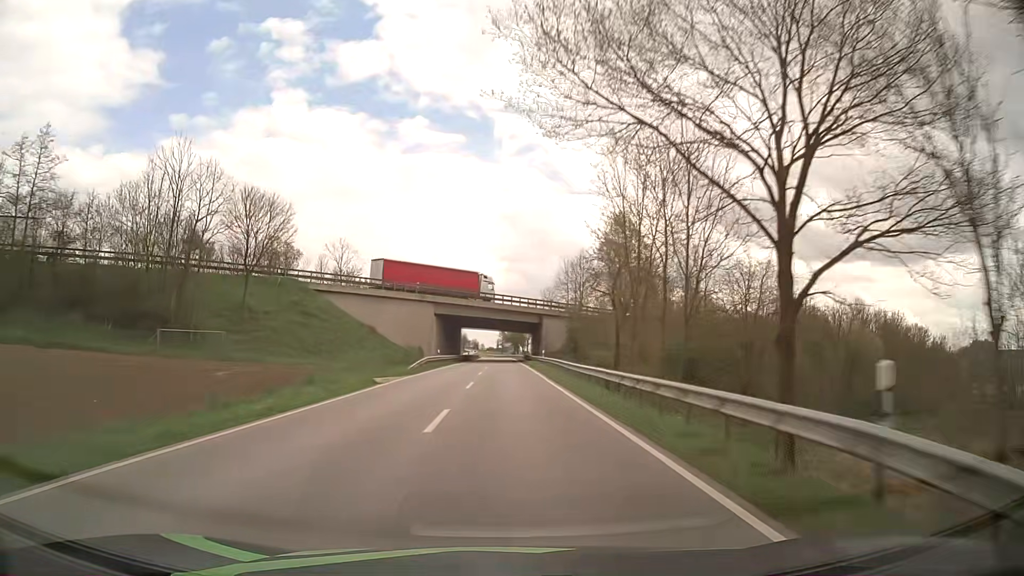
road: secondary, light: Day
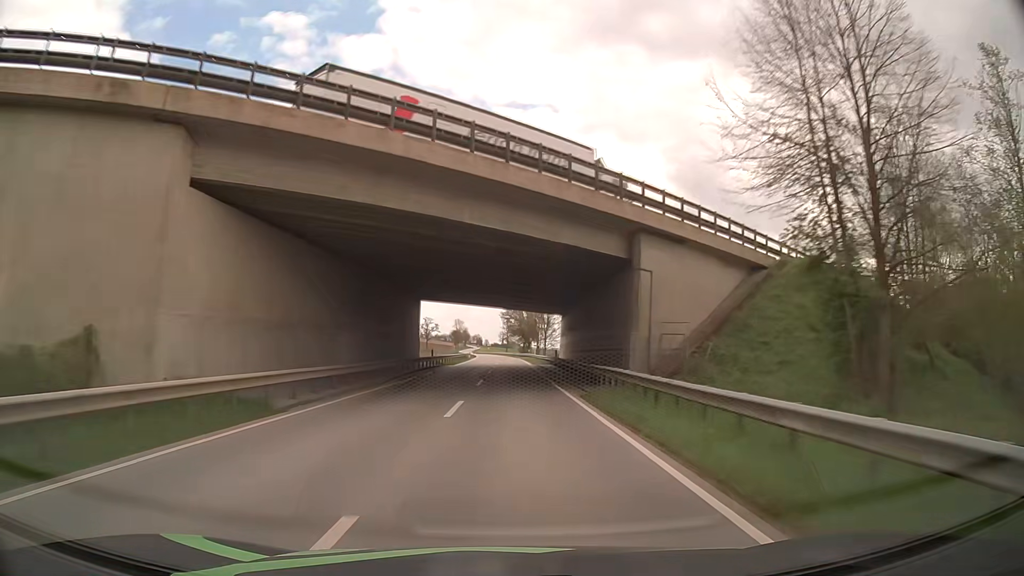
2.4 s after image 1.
(-0.1, +57.8) m; 0°
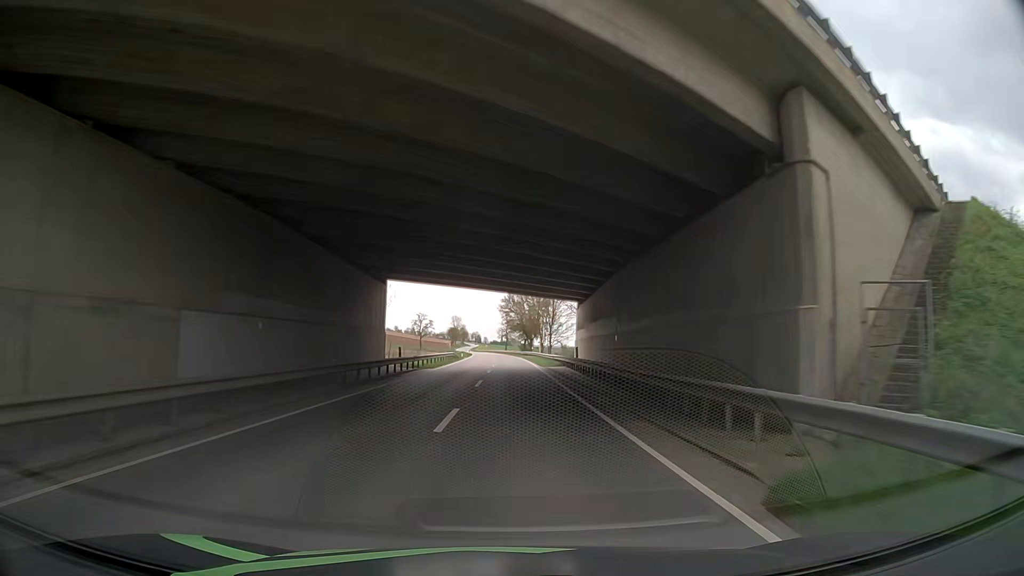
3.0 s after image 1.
(+0.1, +14.8) m; +1°
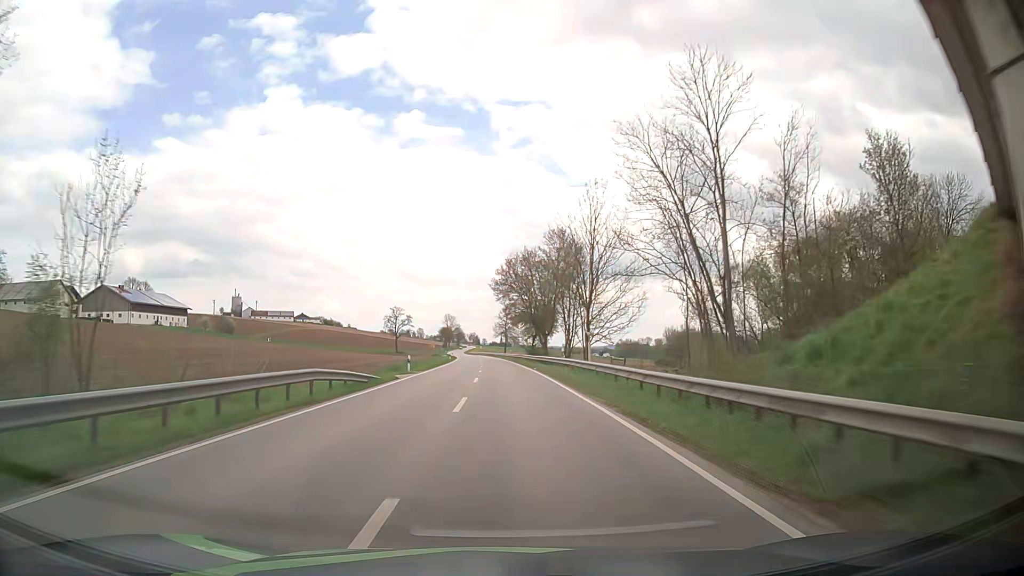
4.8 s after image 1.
(-0.4, +44.9) m; -1°
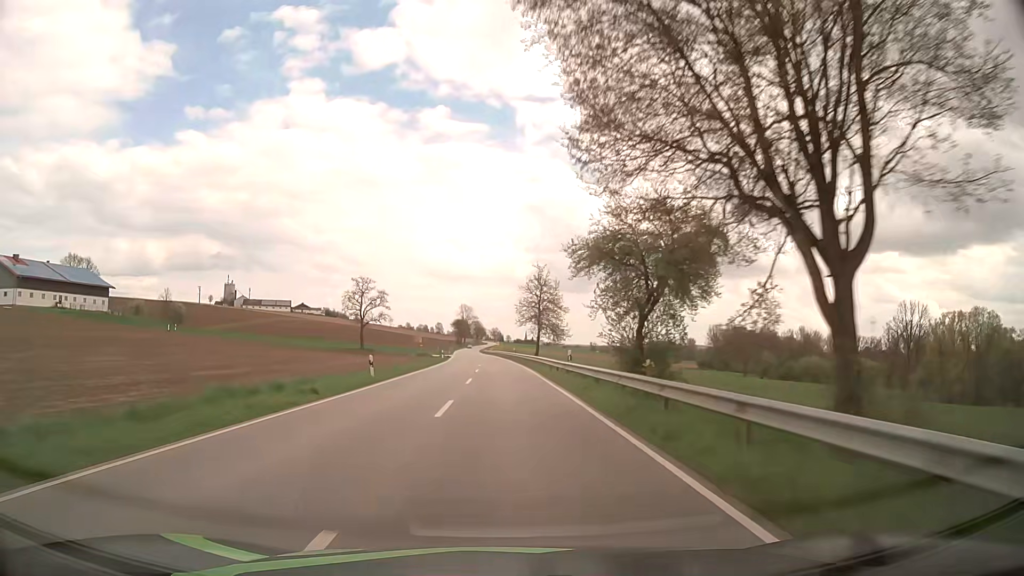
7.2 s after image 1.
(-0.9, +61.1) m; -2°
(0, +10) (0, +20) (0, +30) (-1, +40) (-1, +50) (-1, +60) (-2, +70) (-2, +80) (-3, +90) (-3, +100) m
